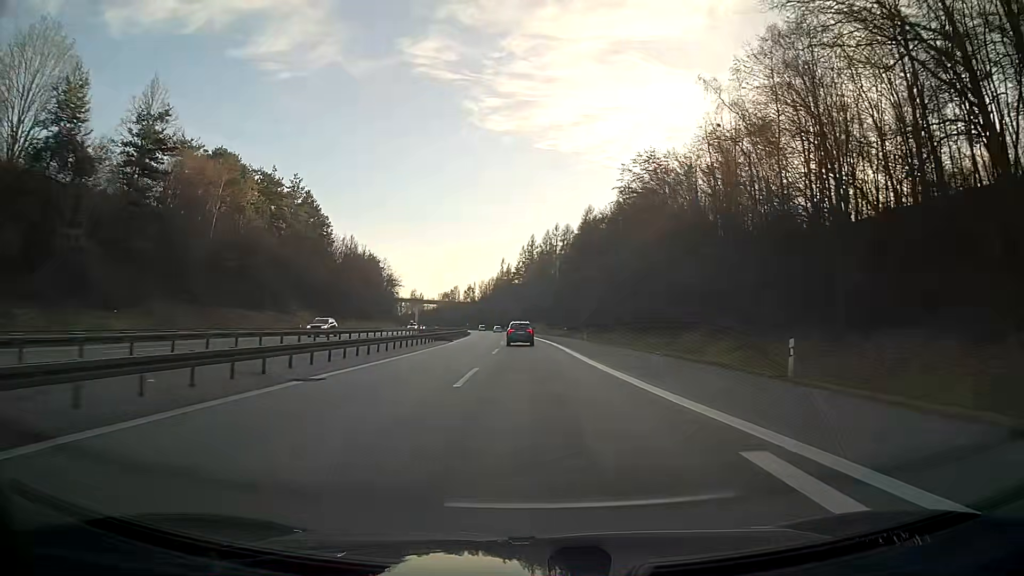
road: motorway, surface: asphalt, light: Day
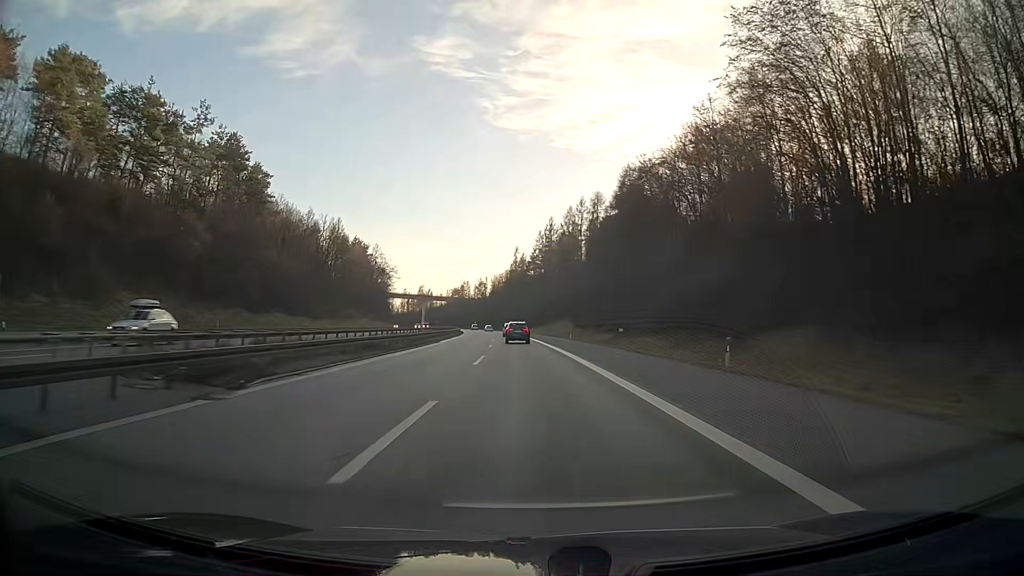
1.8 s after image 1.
(-0.6, +45.4) m; -2°
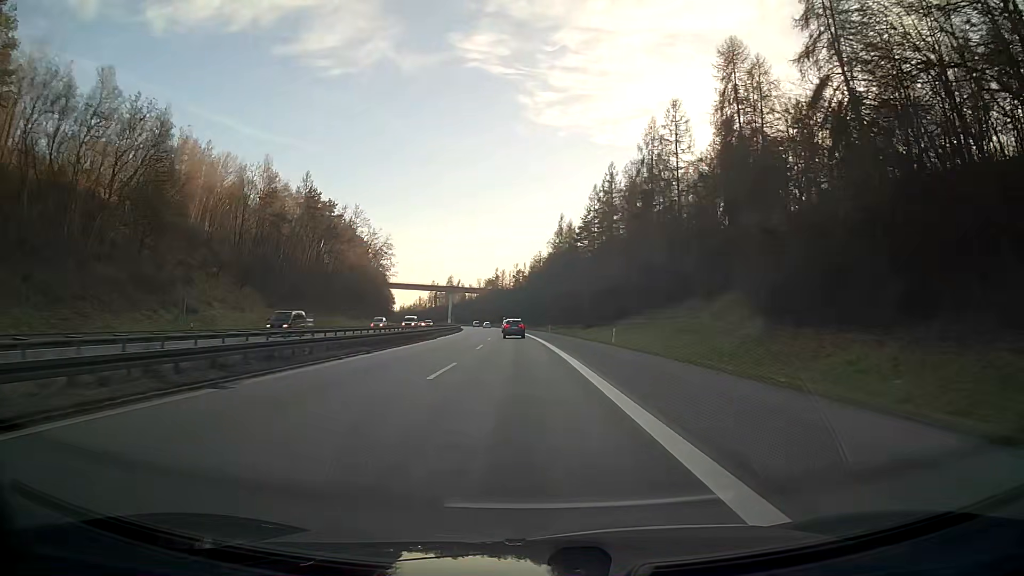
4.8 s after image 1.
(-2.4, +79.7) m; -4°
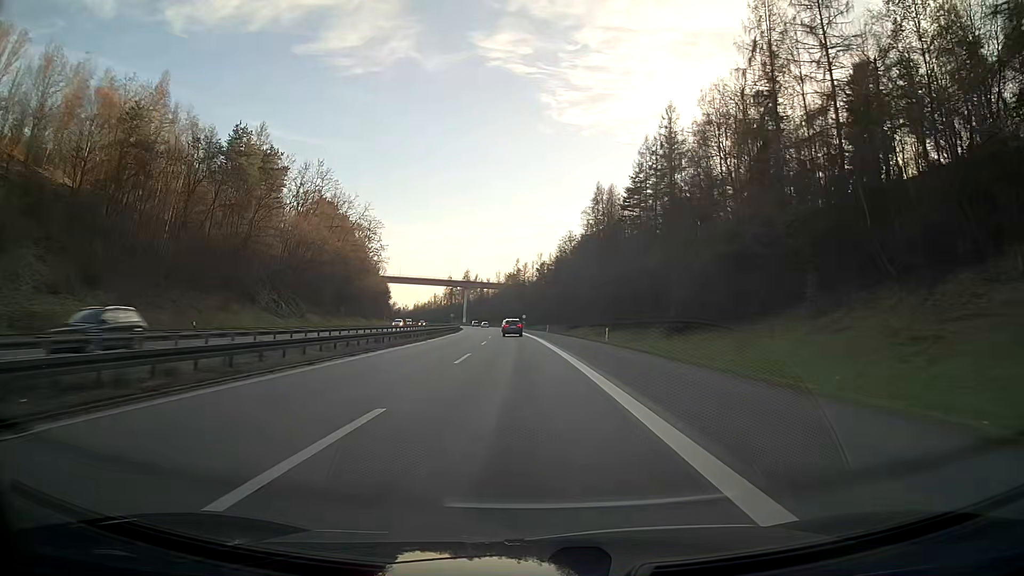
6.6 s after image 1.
(-0.9, +47.8) m; -2°
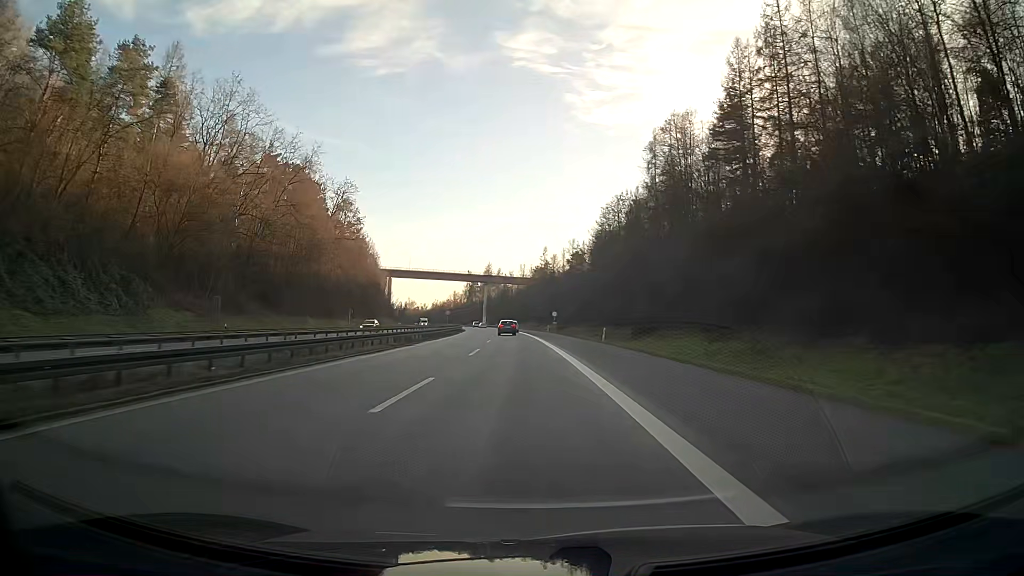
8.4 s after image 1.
(-1.1, +47.9) m; -3°
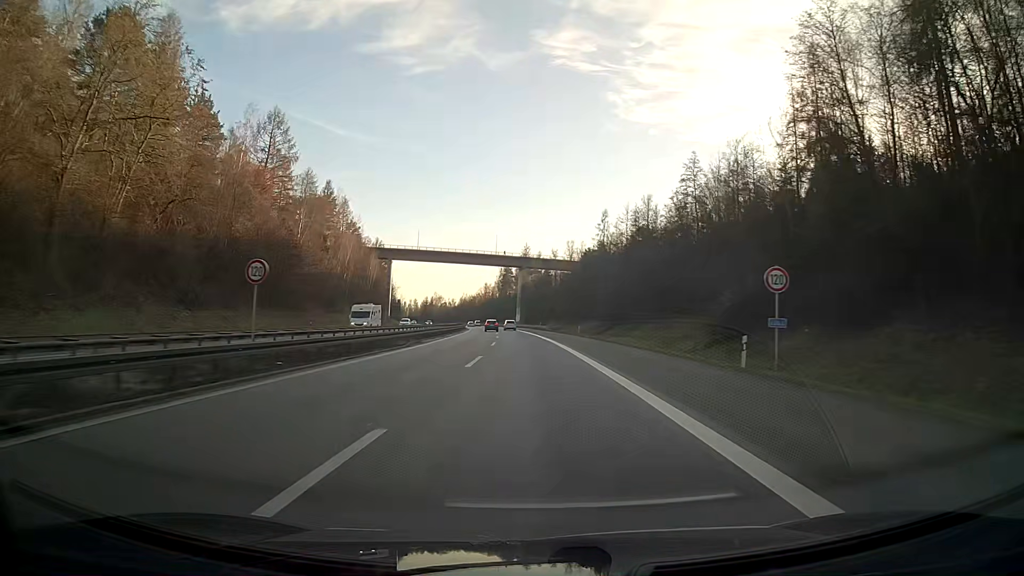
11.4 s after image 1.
(-2.6, +79.7) m; -3°
